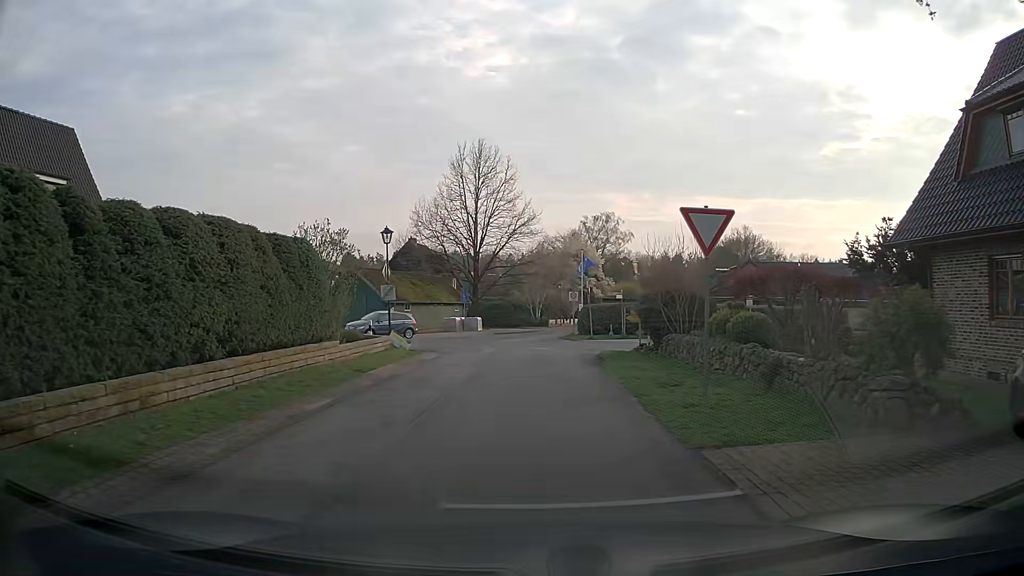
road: residential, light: Day
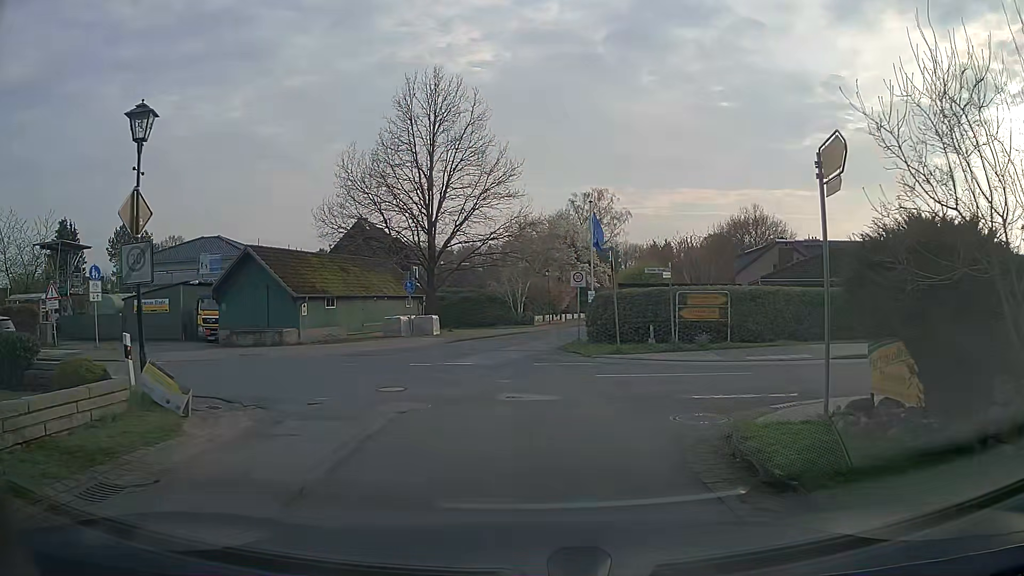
(0.0, +15.8) m; +1°
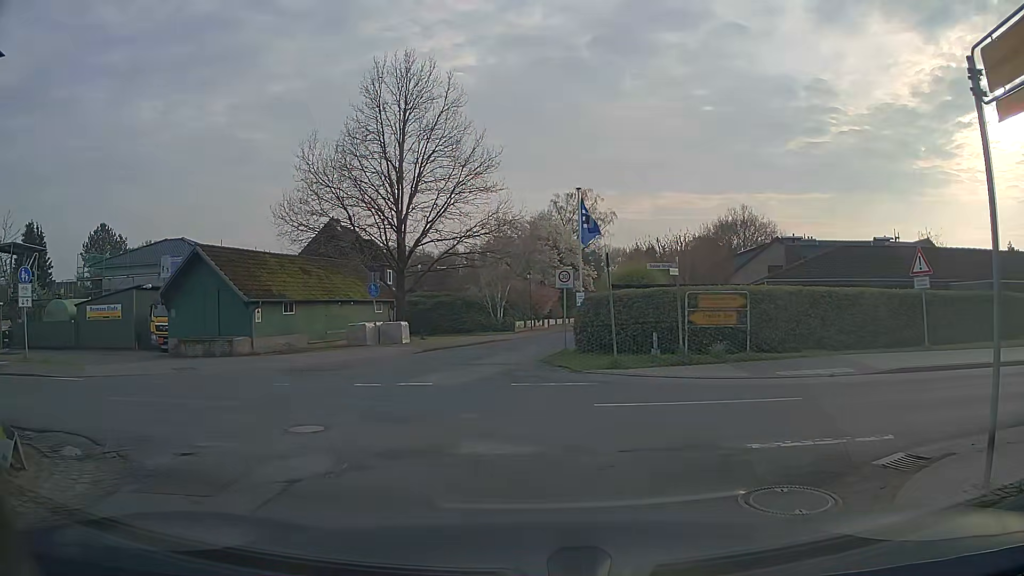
(+0.1, +3.5) m; +2°
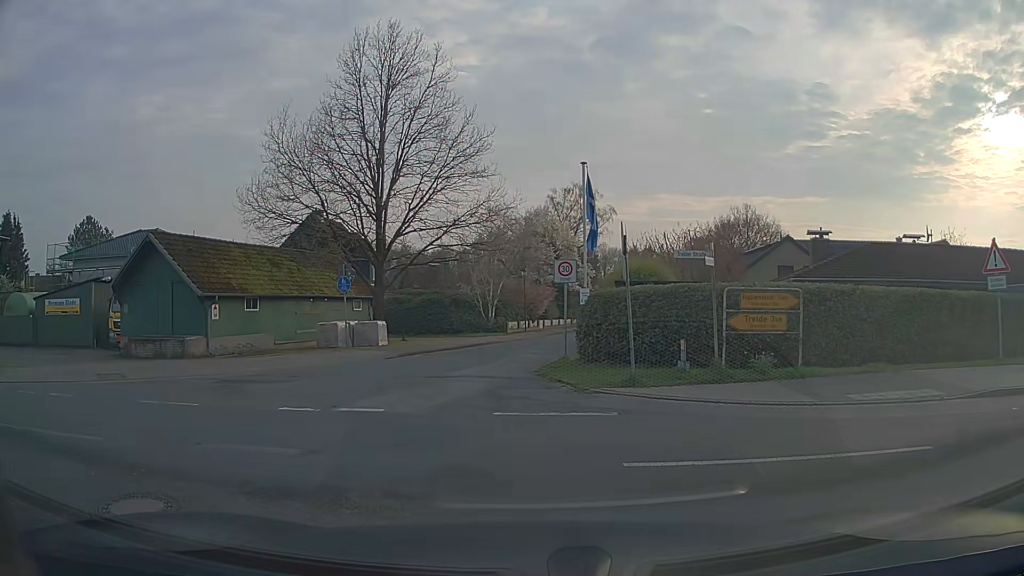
(-0.1, +3.7) m; -2°
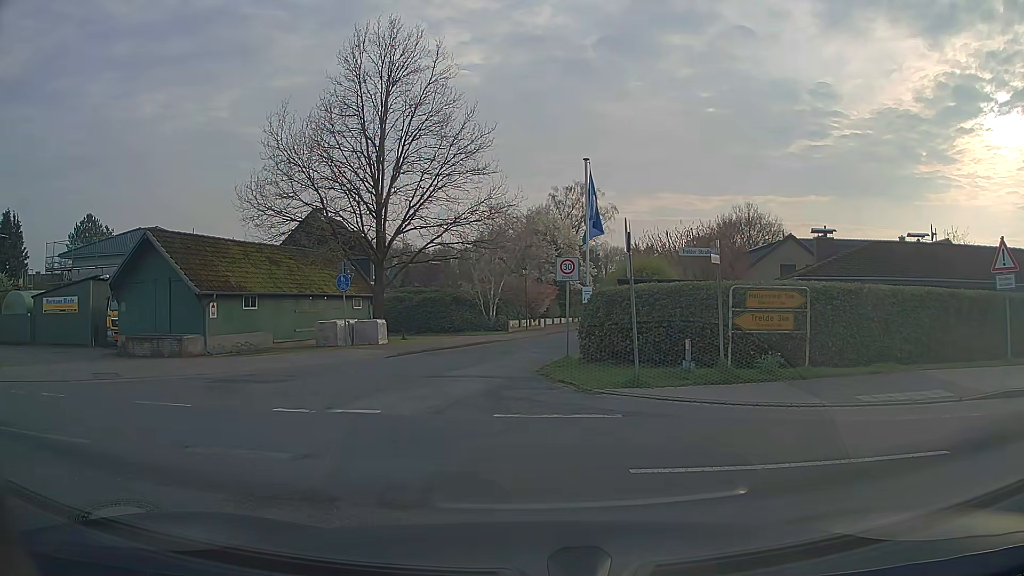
(0.0, +0.3) m; 0°
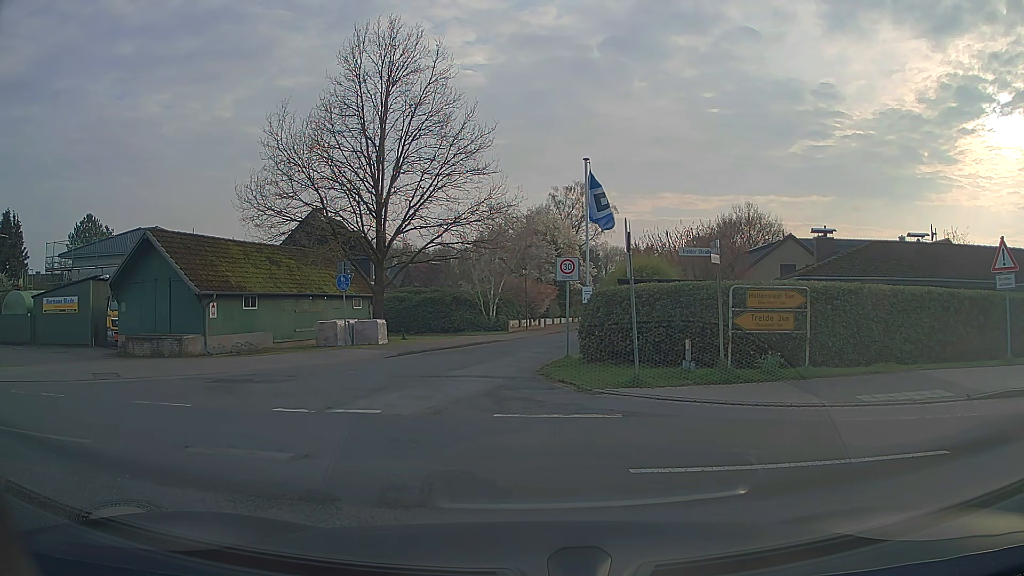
(0.0, +0.1) m; 0°
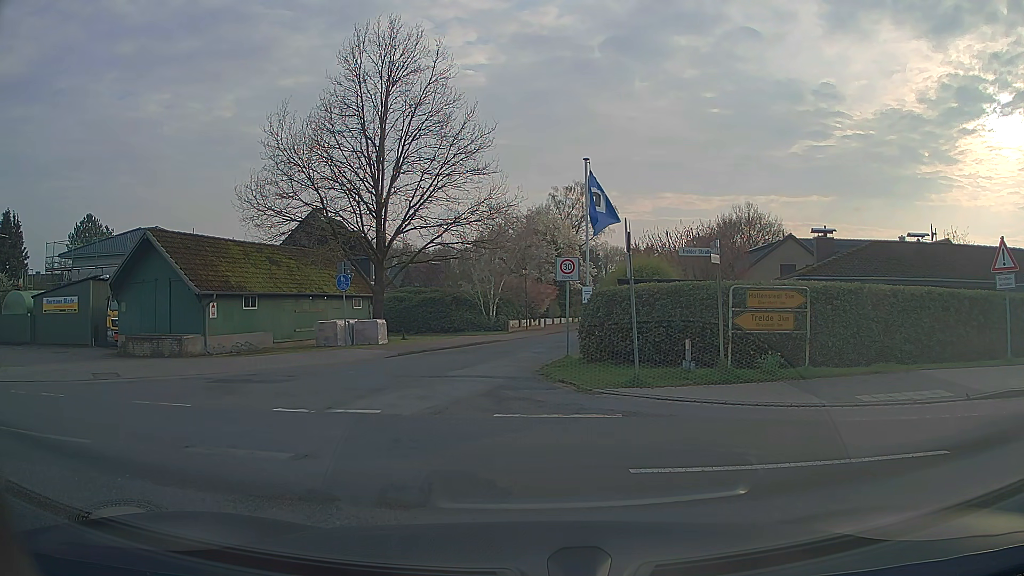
(0.0, 0.0) m; 0°
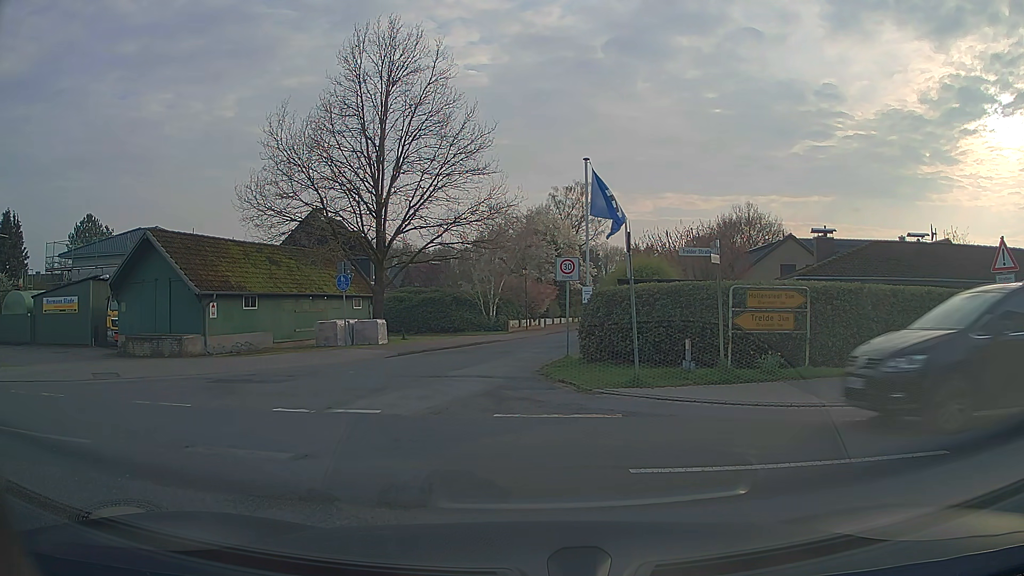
(0.0, 0.0) m; 0°
